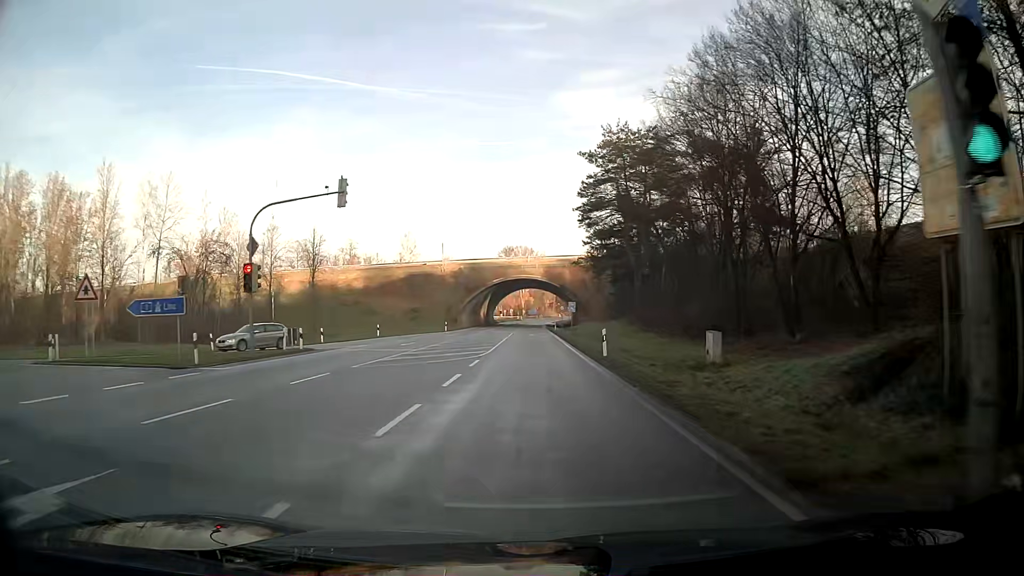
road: secondary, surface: asphalt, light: Day
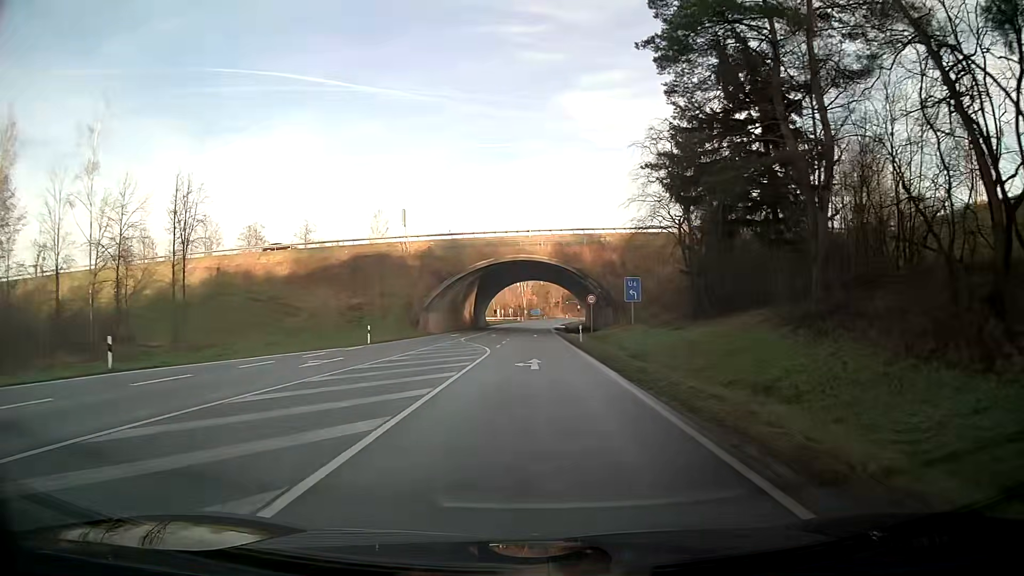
(0.0, +36.9) m; 0°
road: primary
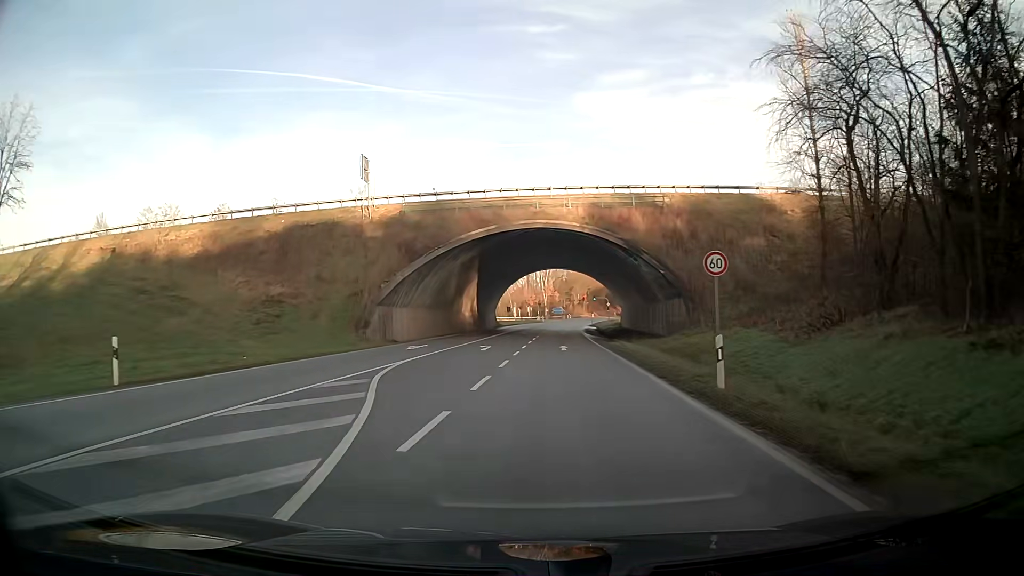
(-0.3, +26.5) m; -2°
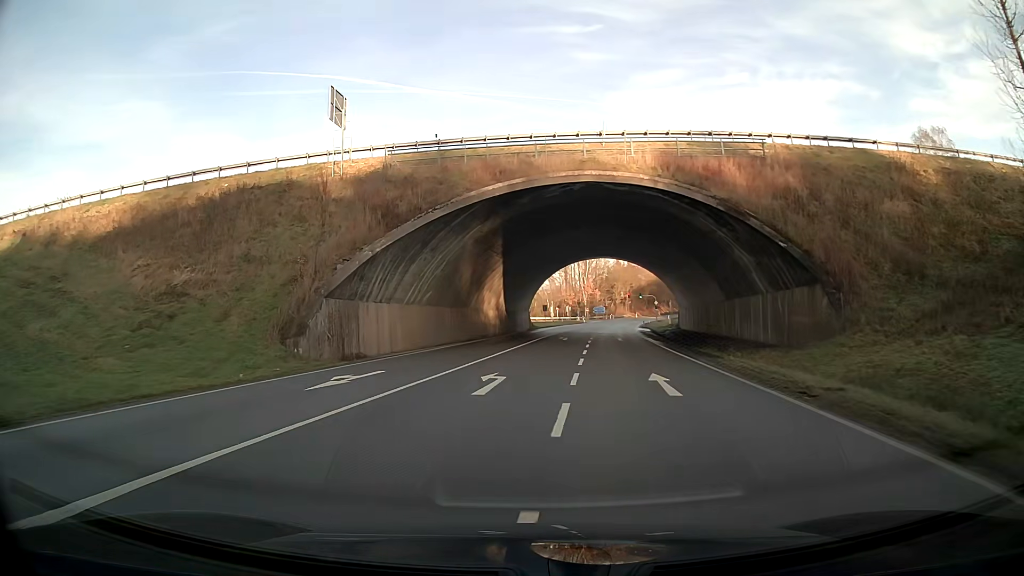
(-0.4, +17.0) m; -2°
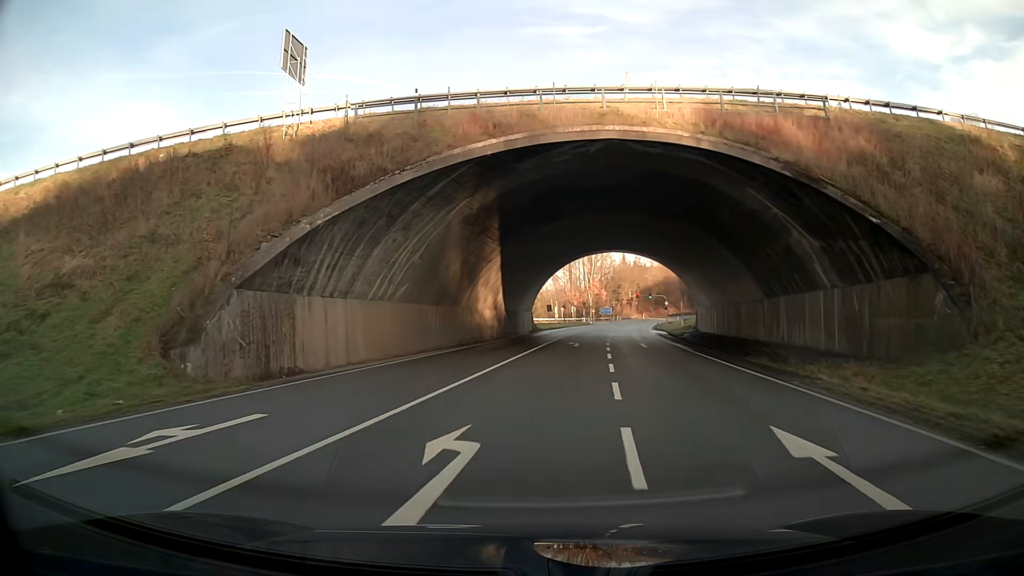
(0.0, +8.3) m; 0°
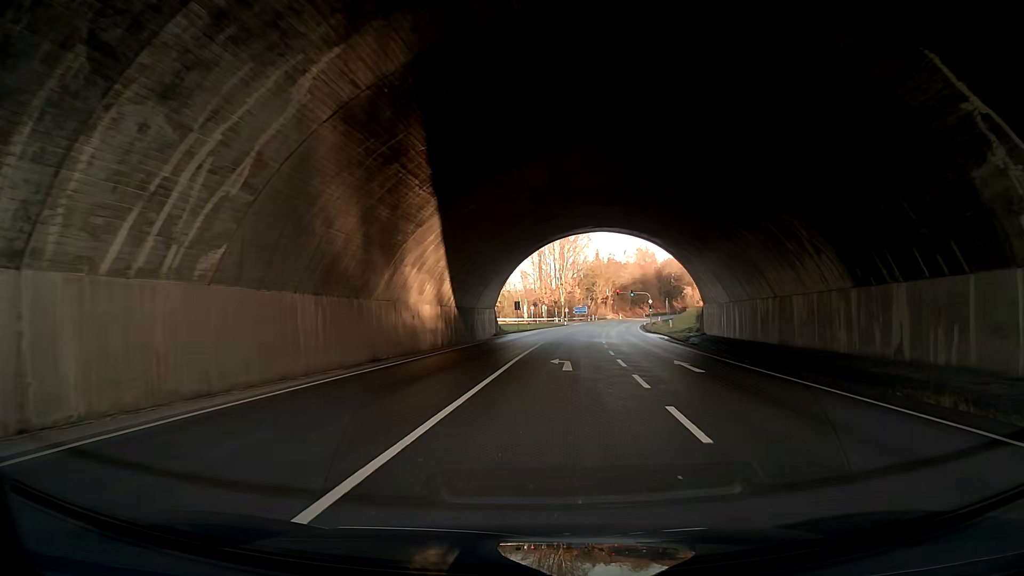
(+0.3, +16.1) m; +3°
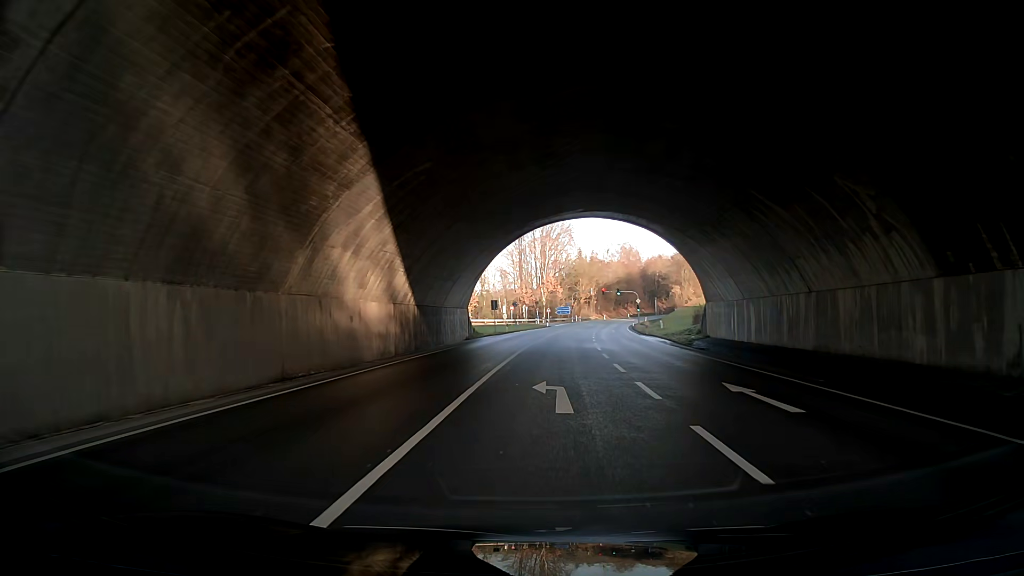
(+0.2, +7.8) m; +2°
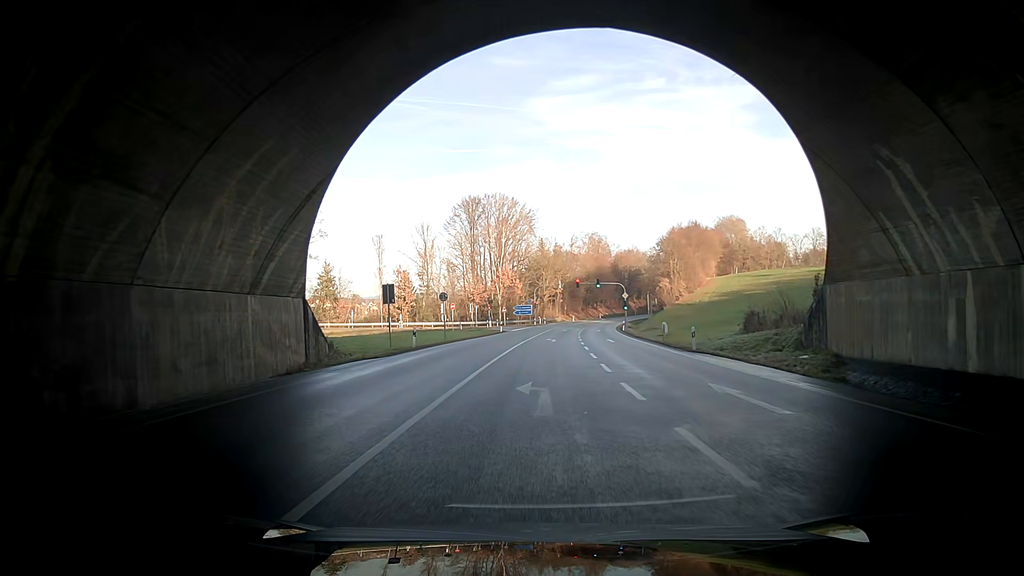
(+2.4, +30.1) m; +5°
(0, +10) (-1, +20) (-1, +30) (-1, +40) (-2, +50) (-1, +60) (-1, +70) (-1, +80) (-3, +89) (-11, +95) m
